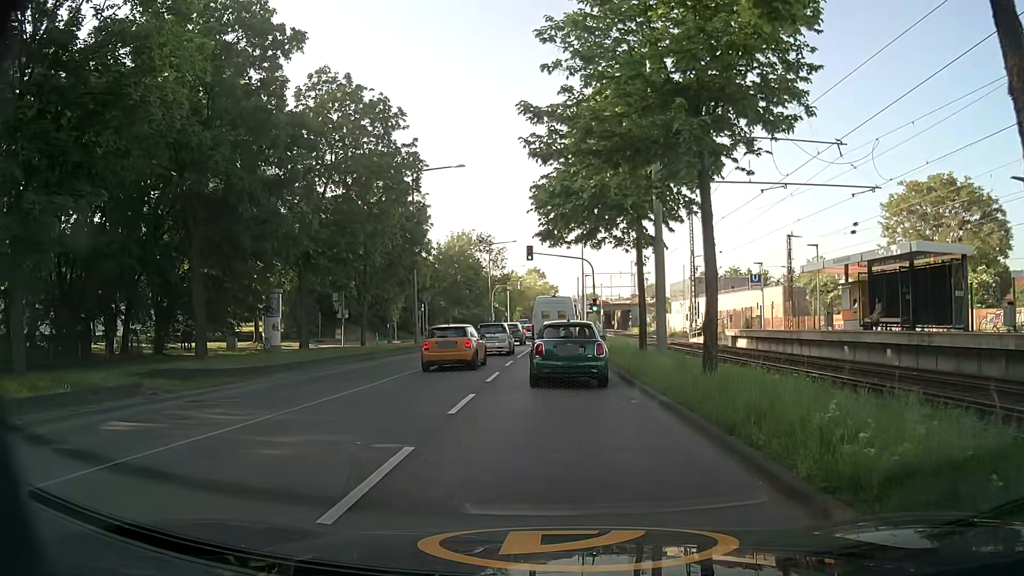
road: secondary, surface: asphalt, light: Day
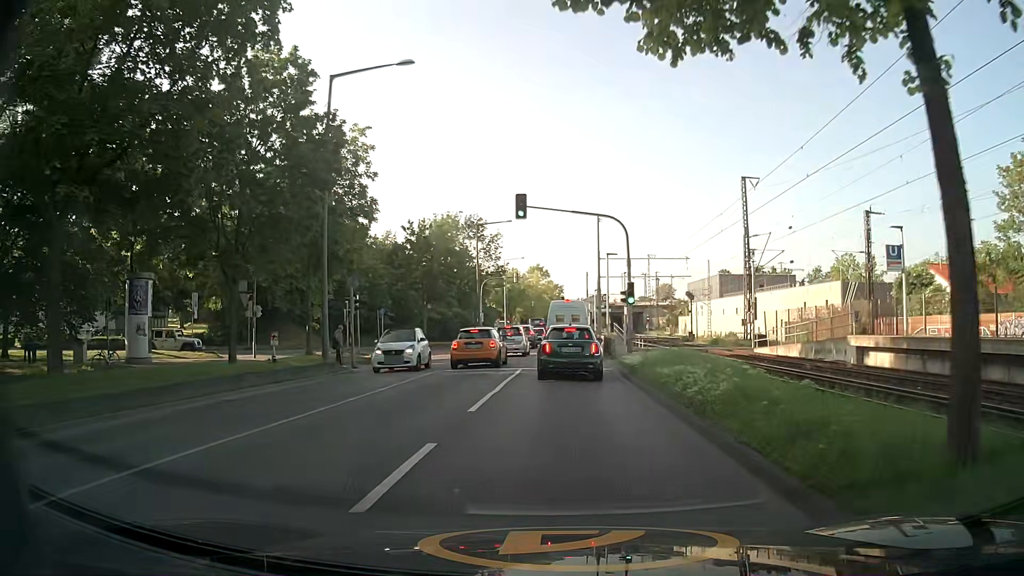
(+0.1, +18.4) m; 0°
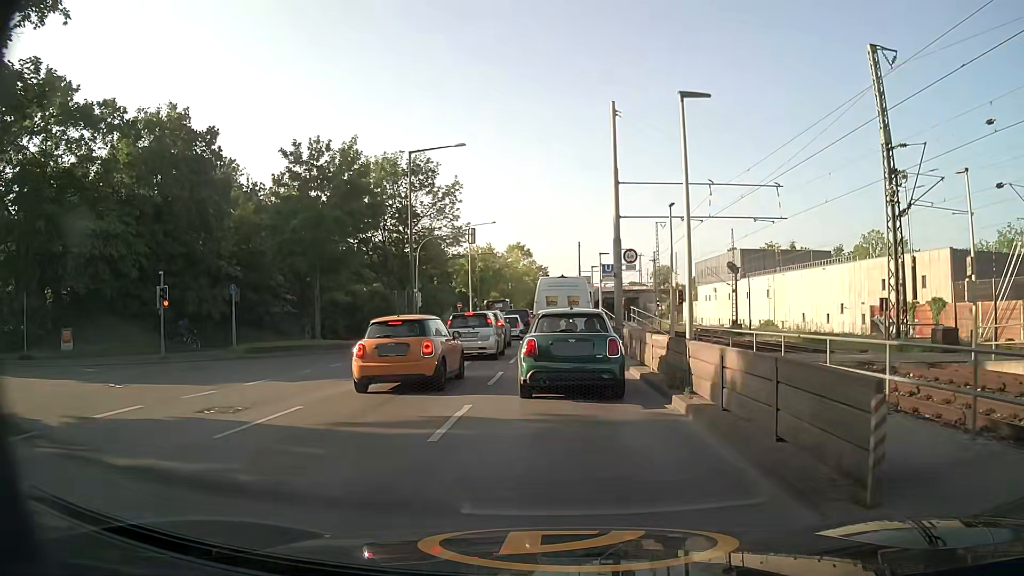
(+0.5, +24.1) m; 0°
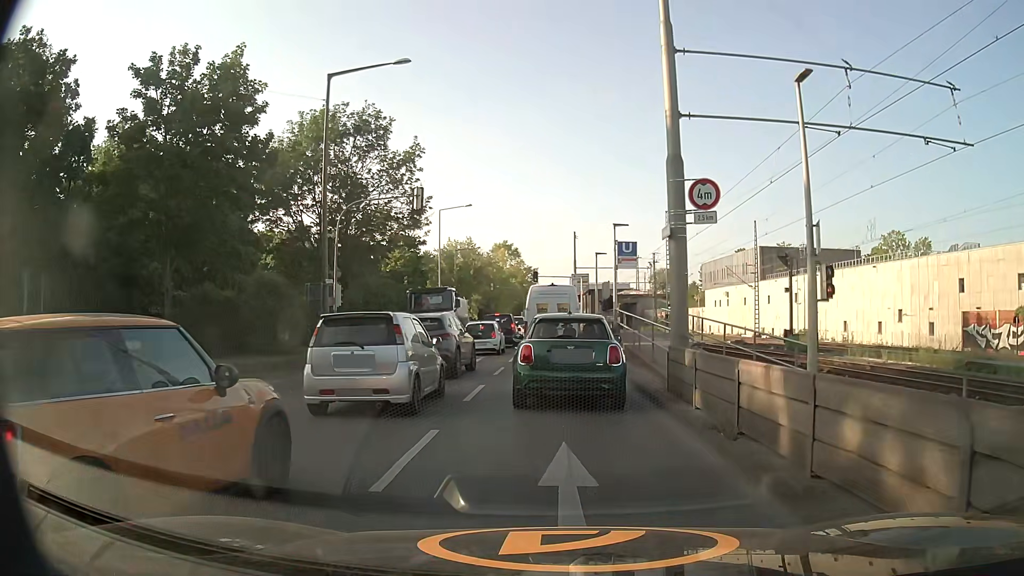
(+0.4, +13.9) m; +2°
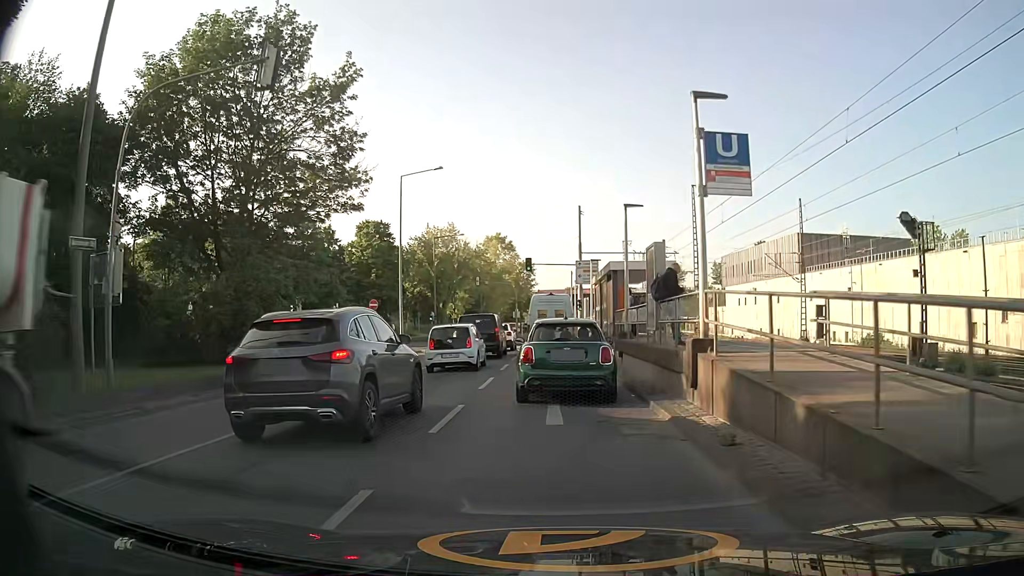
(+0.2, +15.1) m; 0°
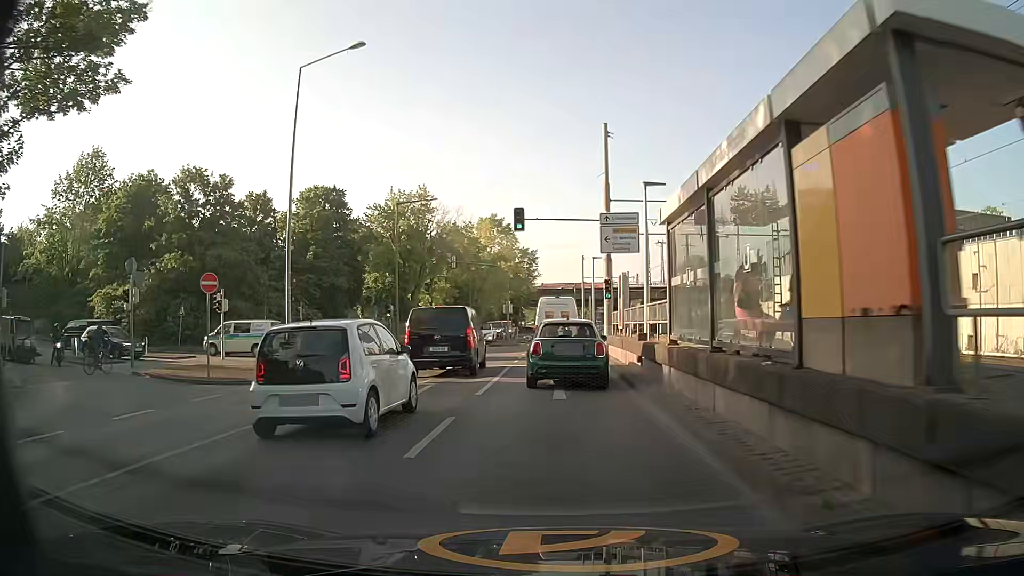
(+0.1, +20.4) m; 0°
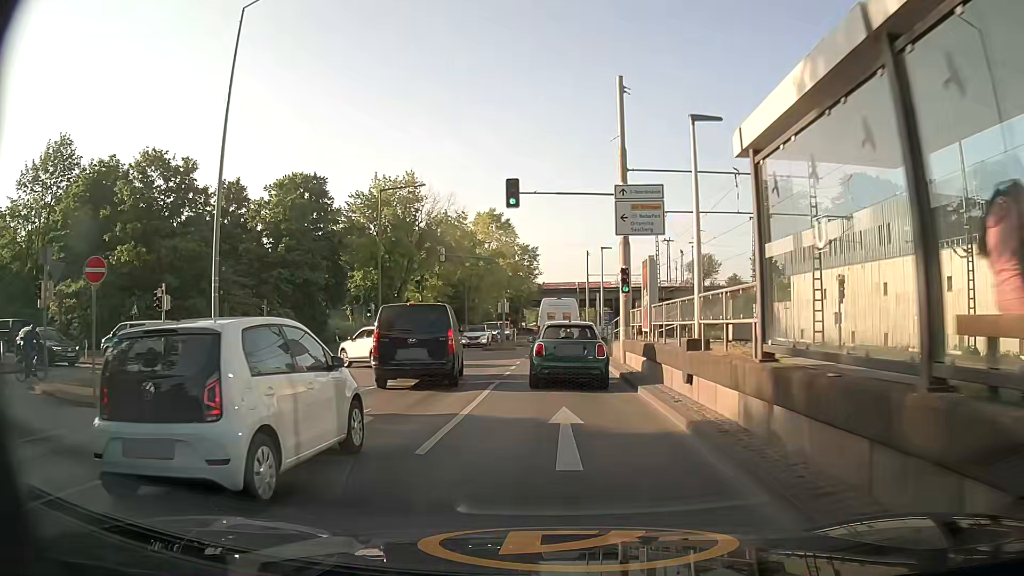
(0.0, +6.0) m; -1°
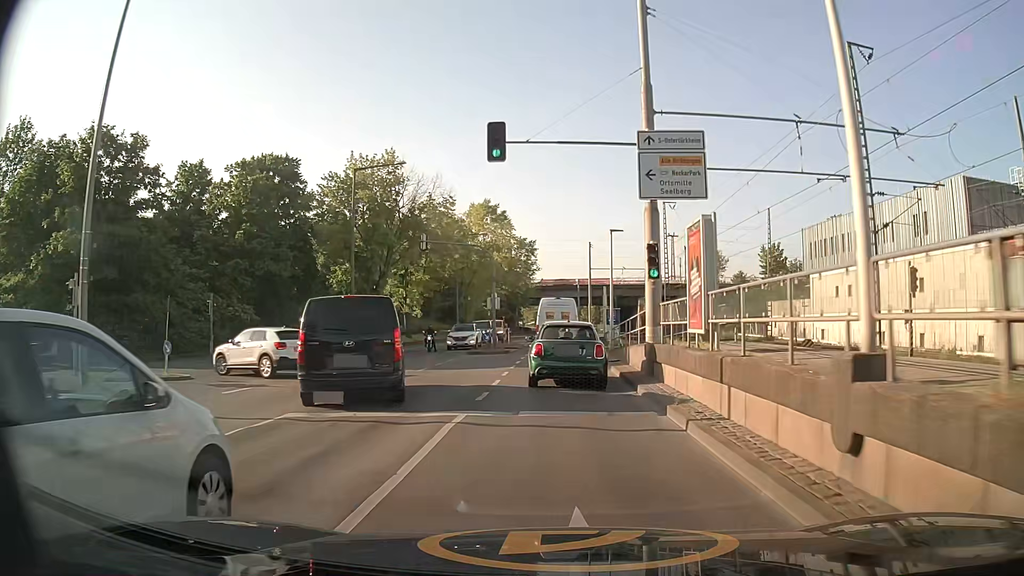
(0.0, +6.3) m; 0°
(0, +10) (0, +20) (0, +30) (0, +40) (0, +50) (0, +60) (0, +70) (+1, +80) (+1, +90) (+1, +100) m
